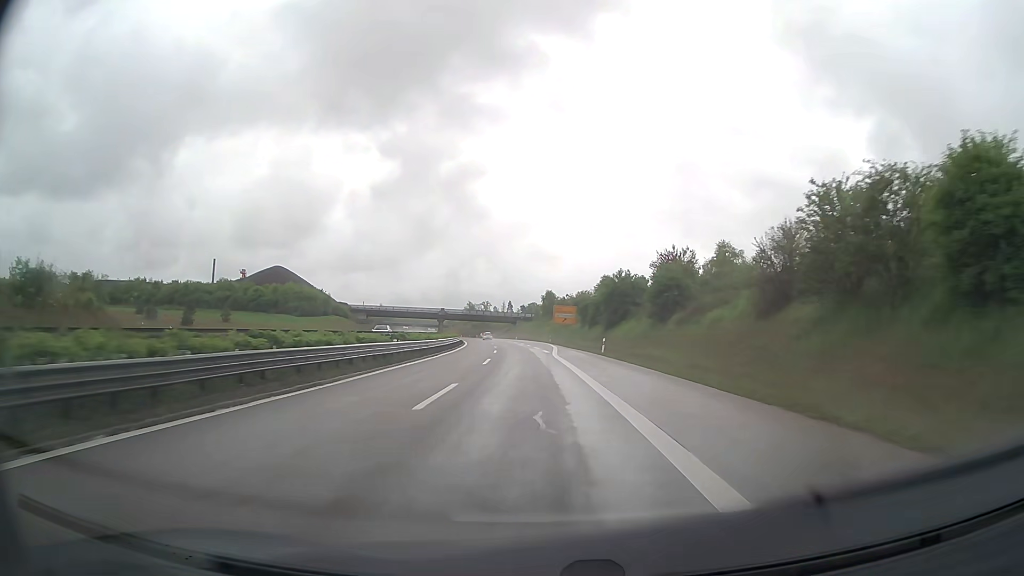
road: trunk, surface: asphalt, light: Day
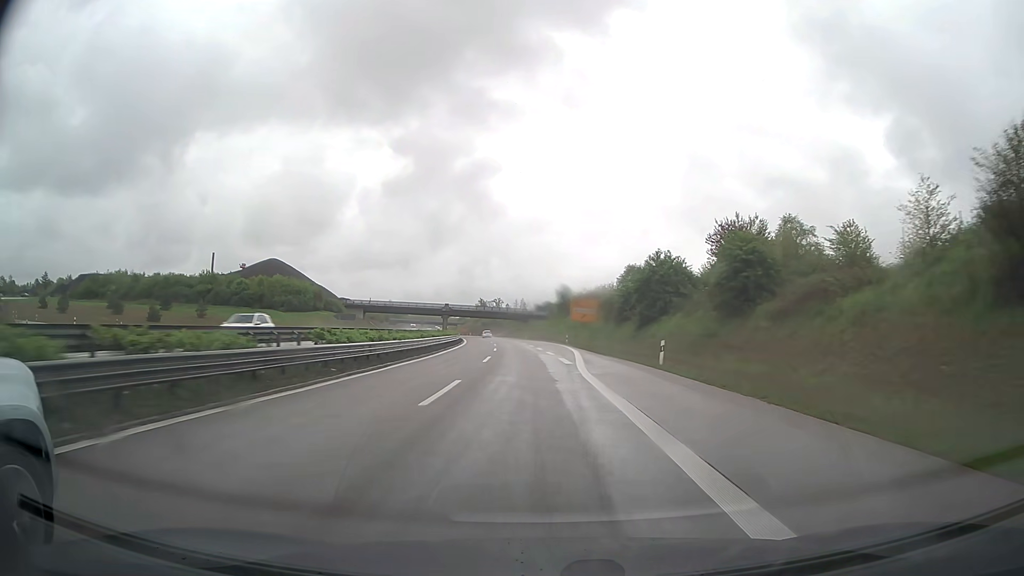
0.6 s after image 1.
(-0.2, +17.6) m; -1°
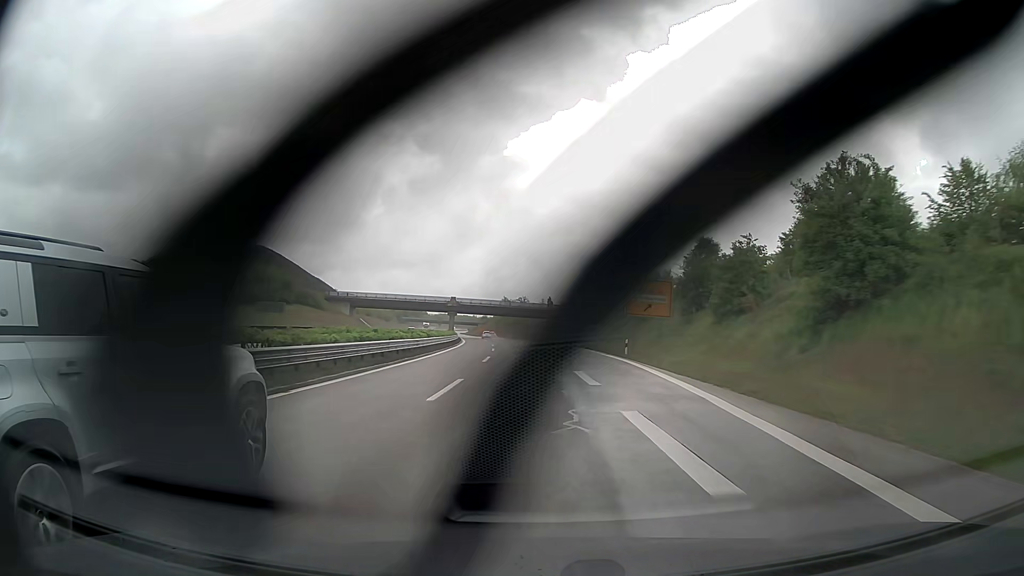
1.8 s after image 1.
(-0.7, +35.2) m; -2°
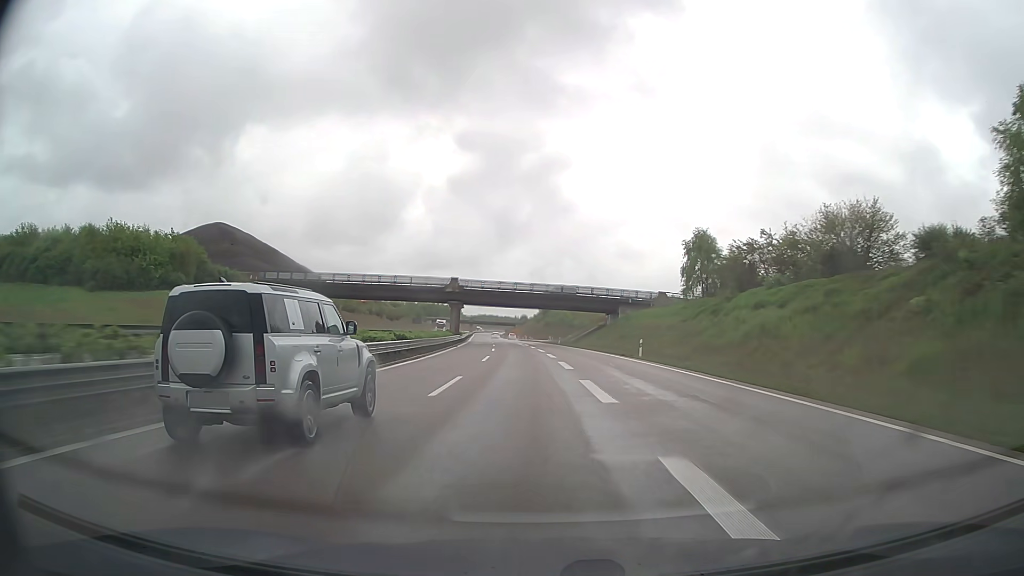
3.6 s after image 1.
(-1.6, +52.7) m; -4°
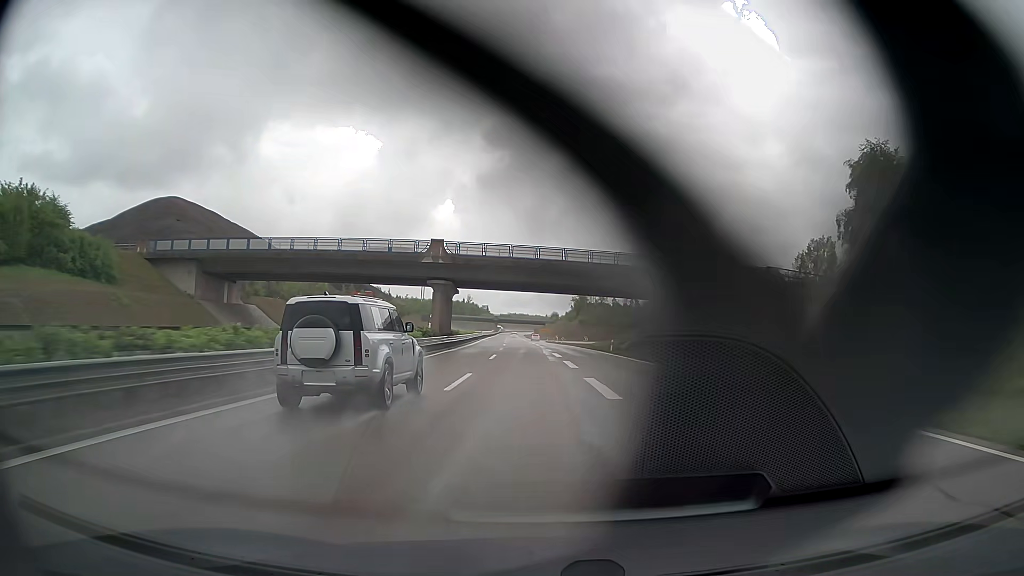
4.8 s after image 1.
(-0.8, +35.1) m; -3°
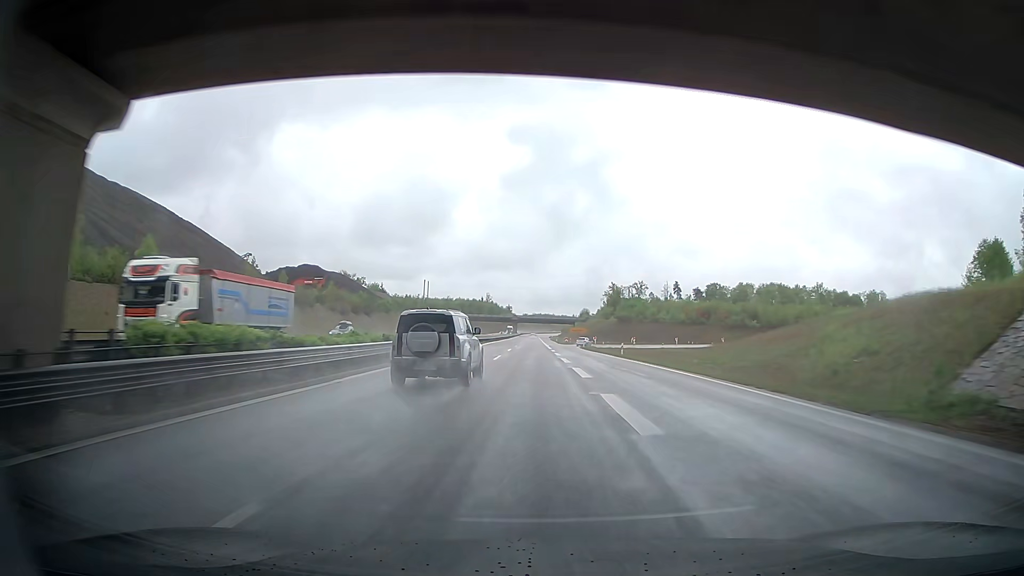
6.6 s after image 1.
(-1.1, +52.7) m; -2°
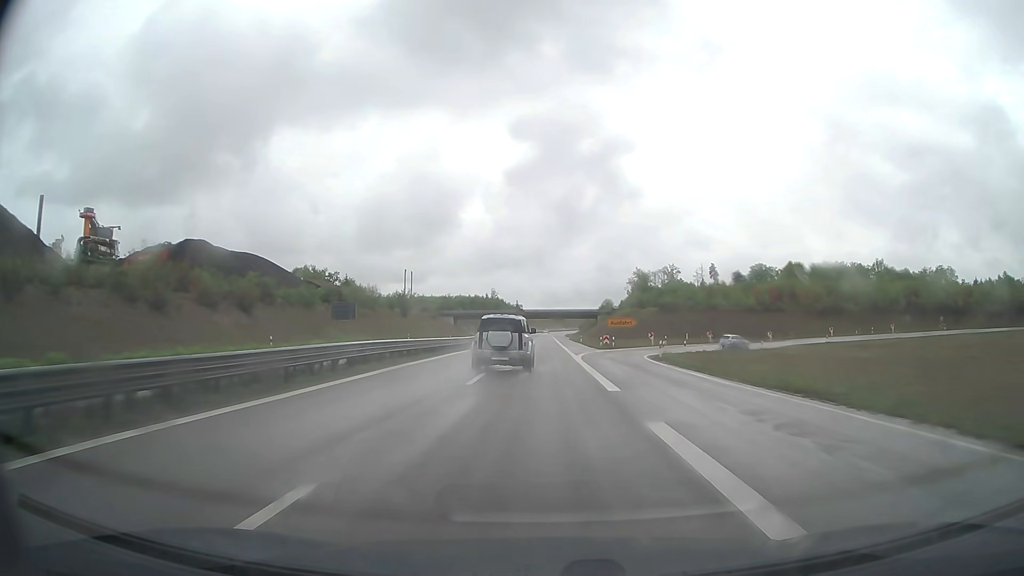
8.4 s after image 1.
(-0.5, +53.1) m; -1°
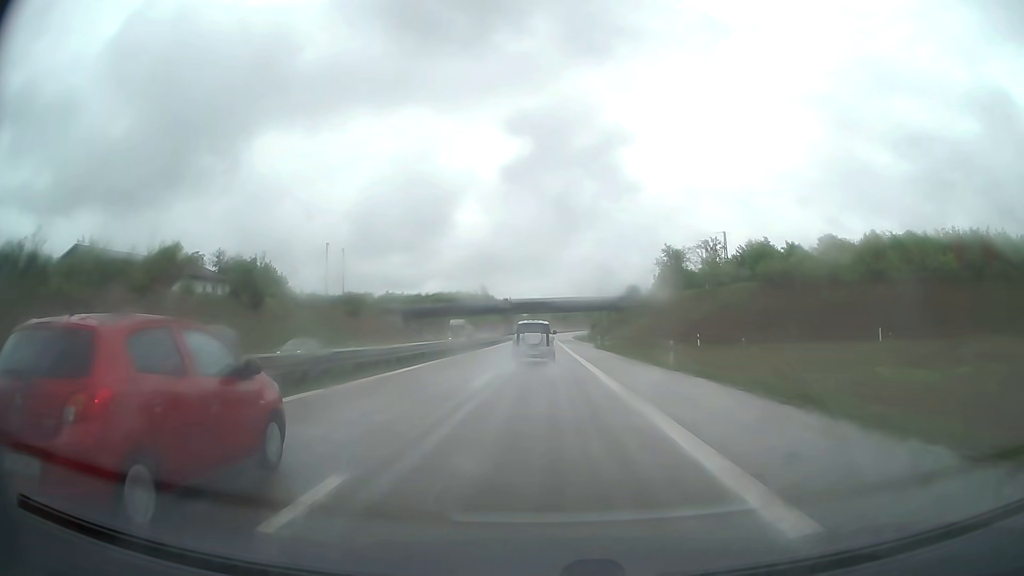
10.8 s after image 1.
(+0.2, +71.5) m; 0°
(0, +10) (0, +20) (0, +30) (0, +40) (0, +50) (0, +60) (0, +70) (0, +80) (+1, +90) (+1, +100) m
